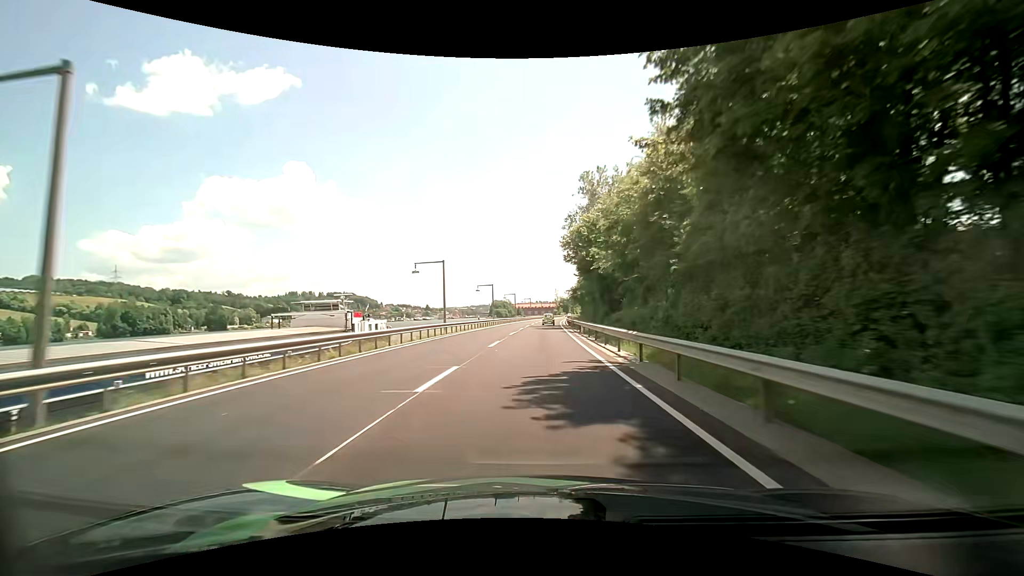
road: primary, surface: asphalt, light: Day
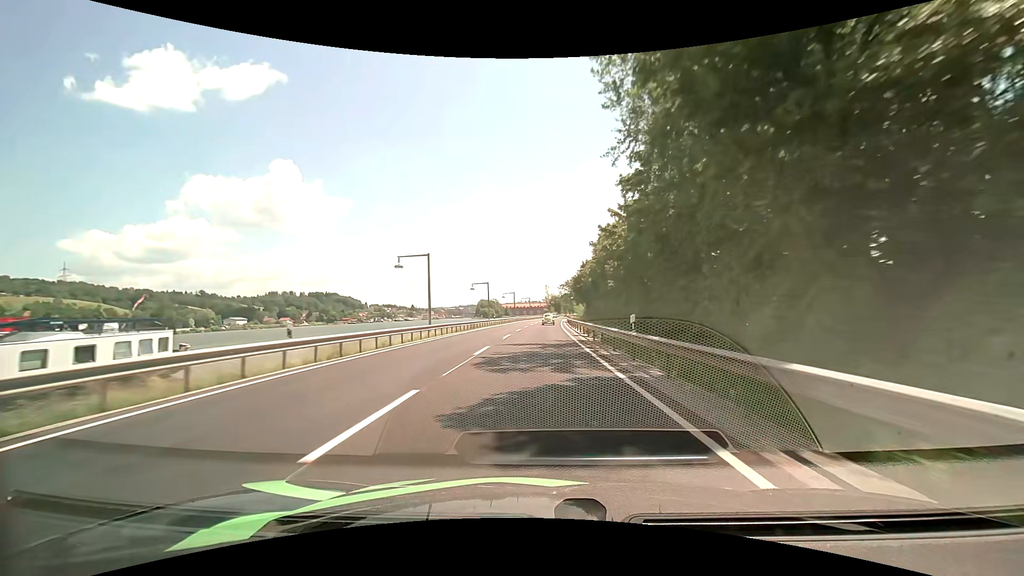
(+0.2, +39.9) m; +1°
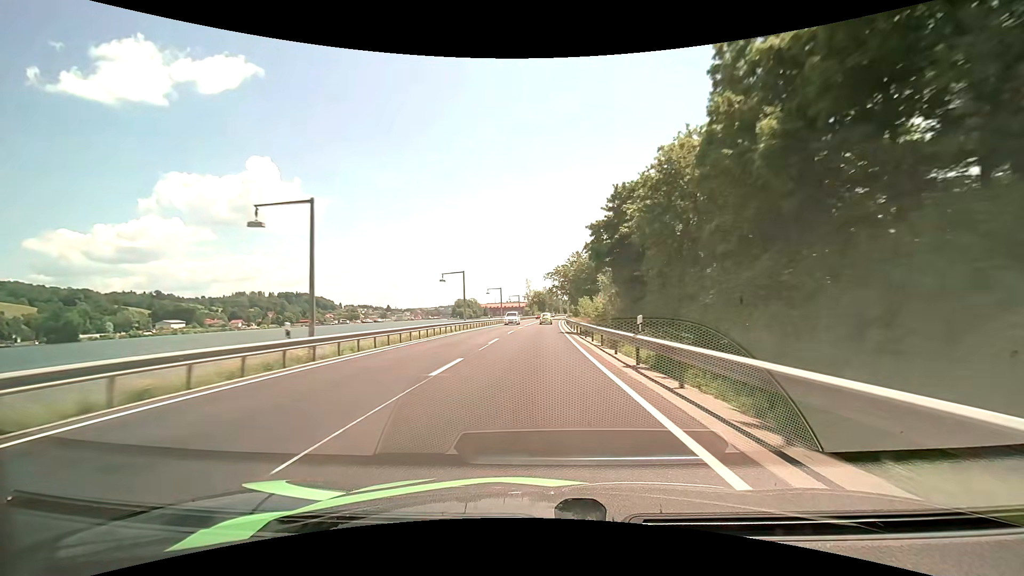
(+1.0, +53.7) m; +2°
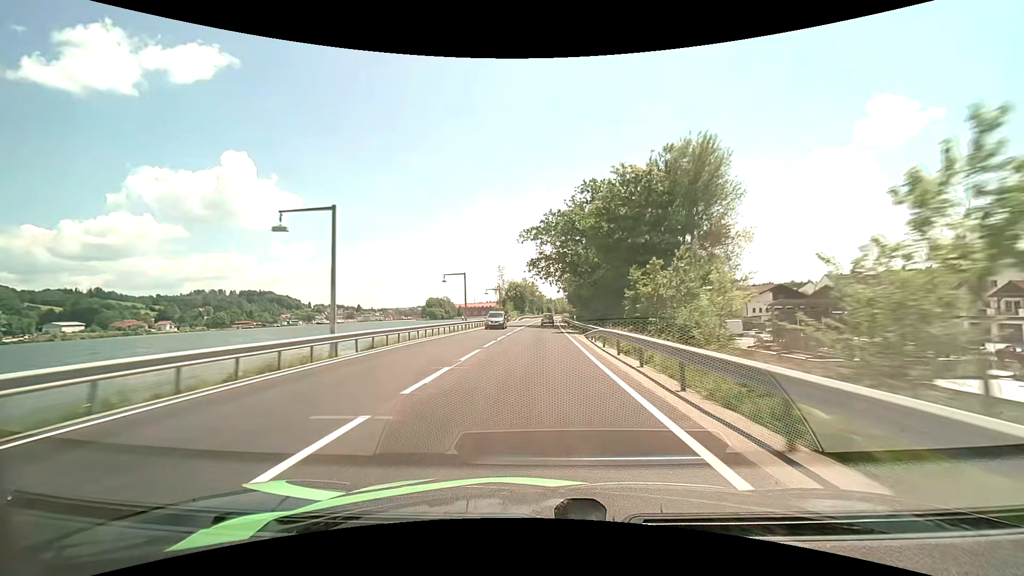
(+1.2, +68.5) m; +2°
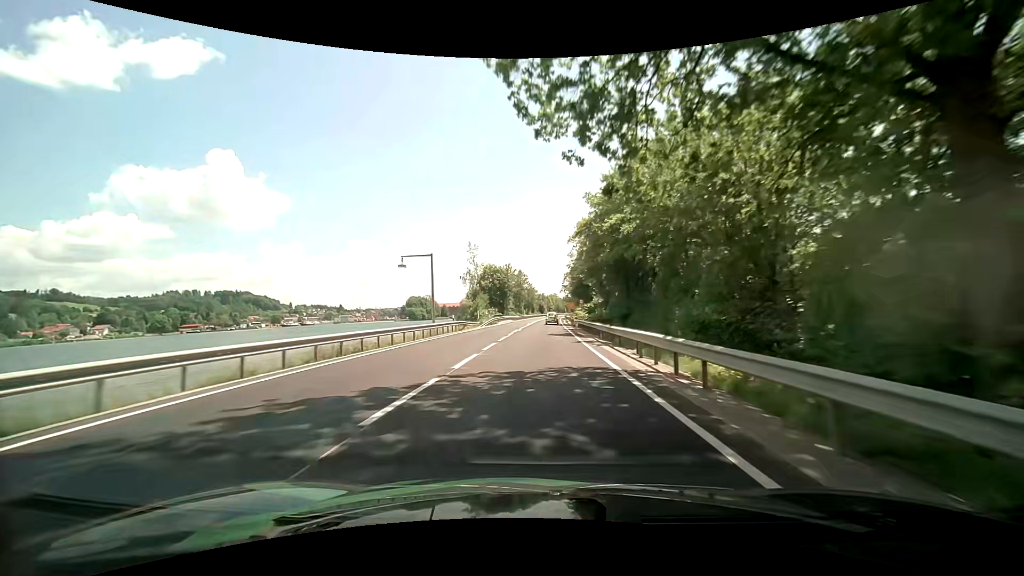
(+0.4, +51.8) m; +1°
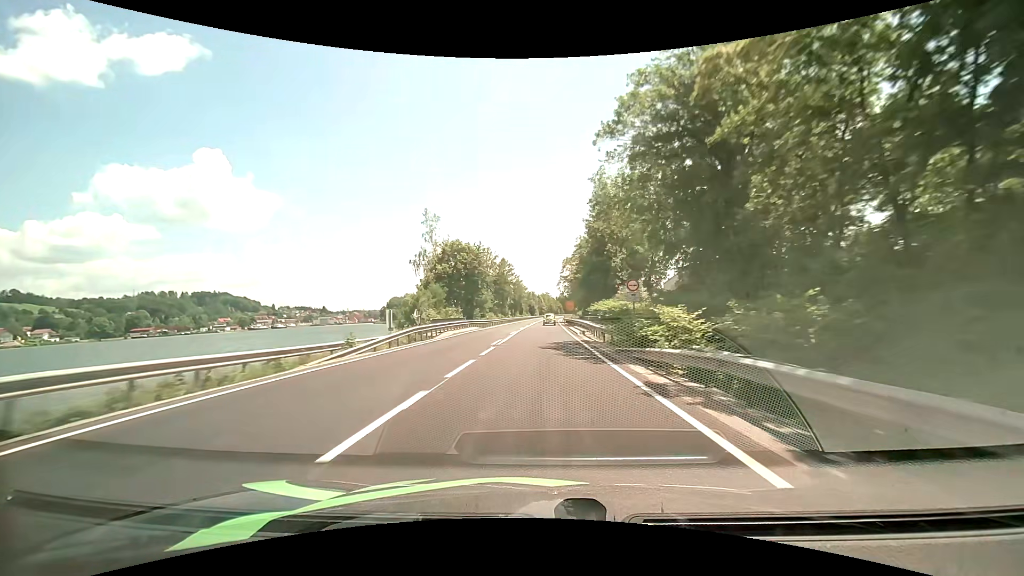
(+0.5, +37.4) m; +1°
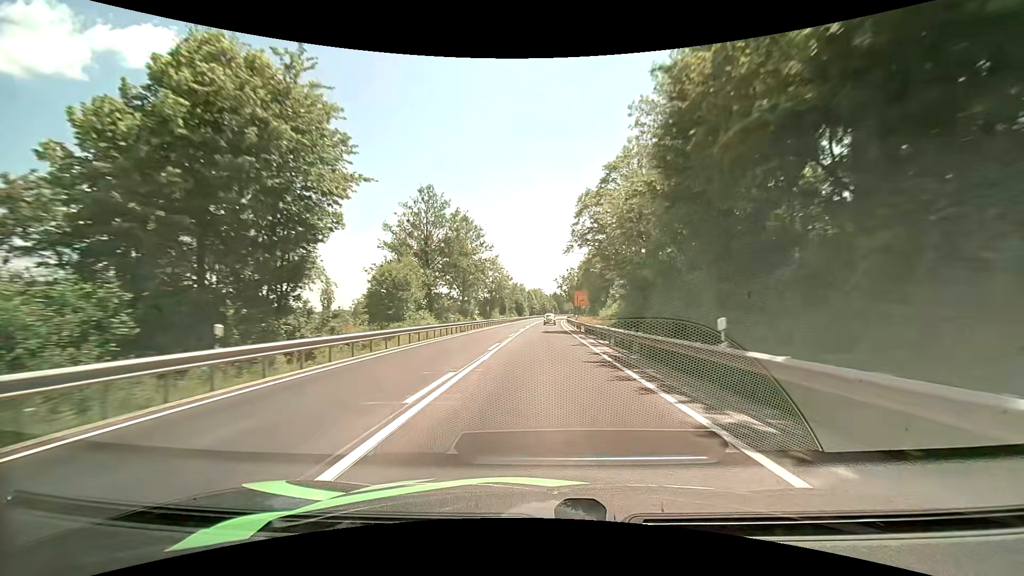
(+0.6, +51.1) m; +1°
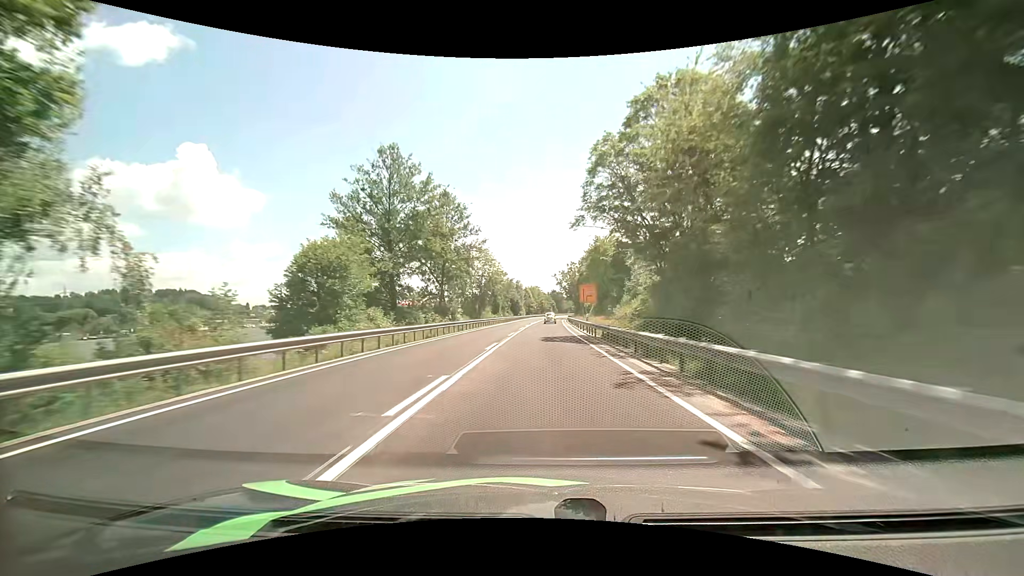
(0.0, +13.1) m; 0°
(0, +10) (0, +20) (0, +30) (0, +40) (+1, +50) (+1, +60) (+1, +70) (+2, +80) (+2, +90) (+2, +100) m
